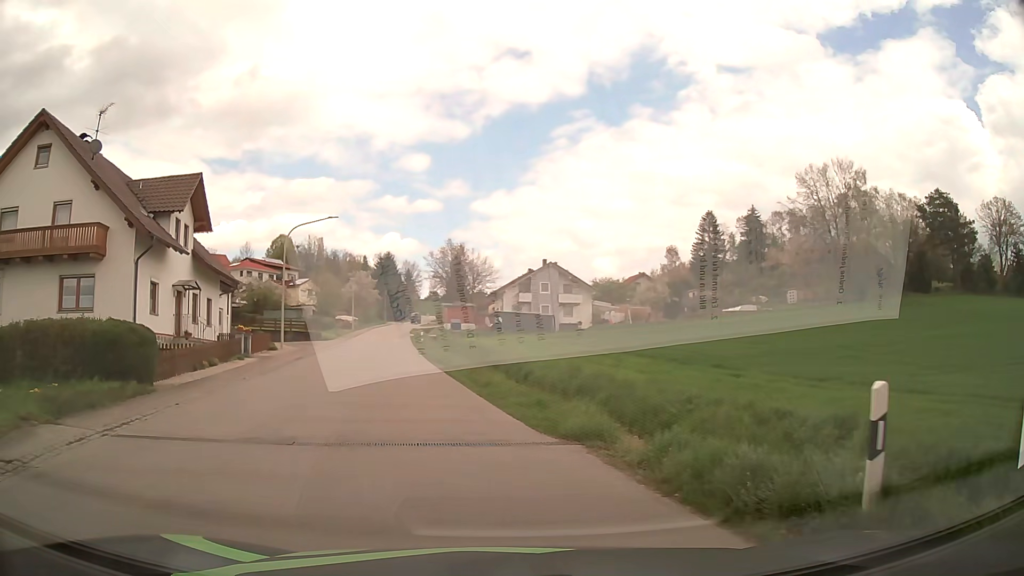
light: Day
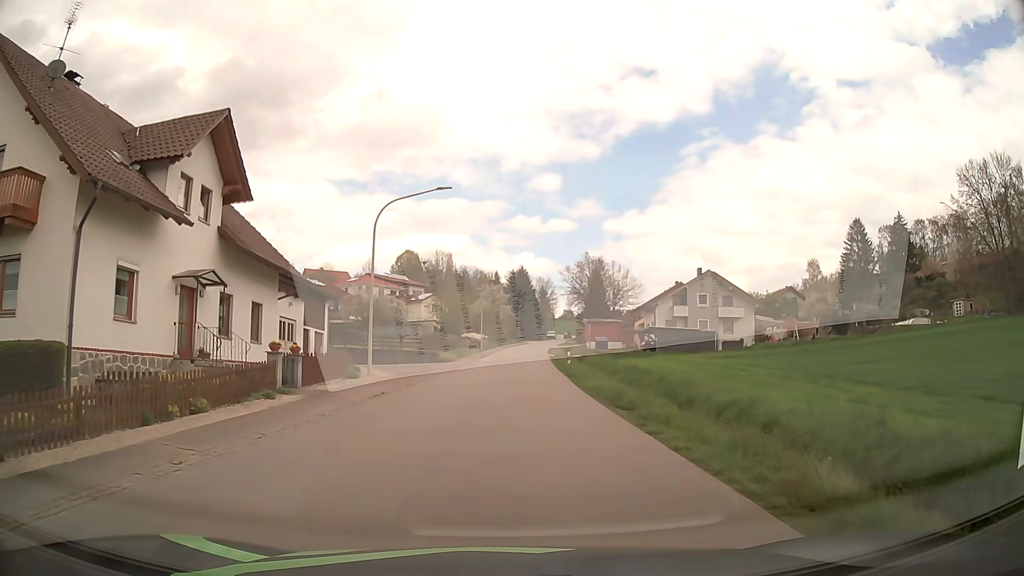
(-2.2, +11.9) m; -13°
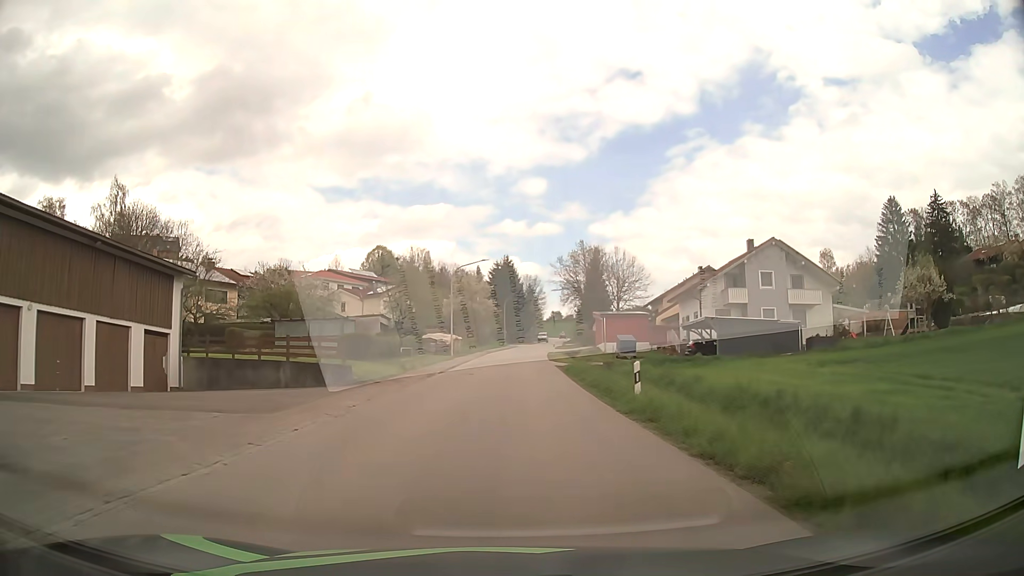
(+0.2, +23.5) m; +1°
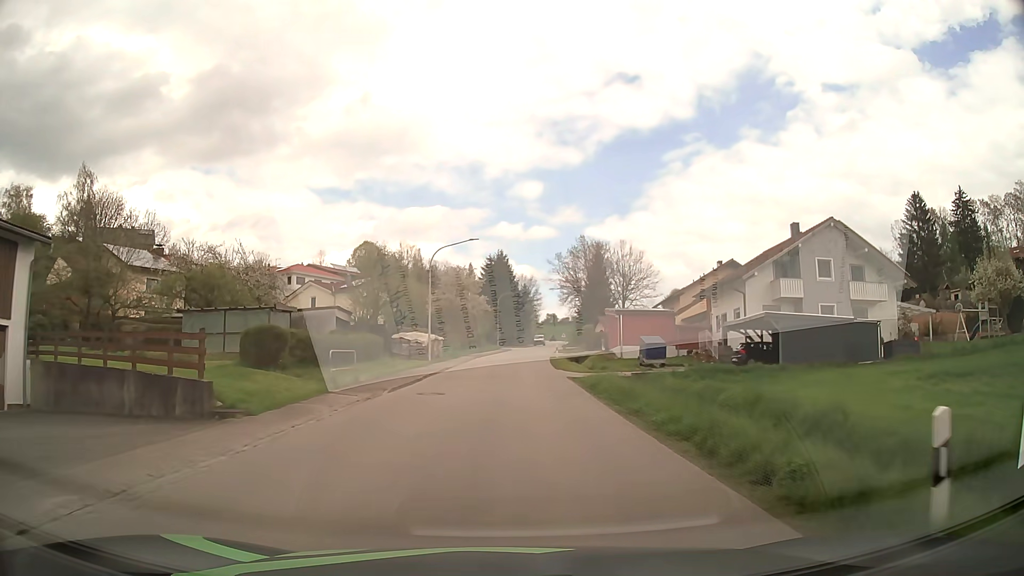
(0.0, +11.3) m; 0°
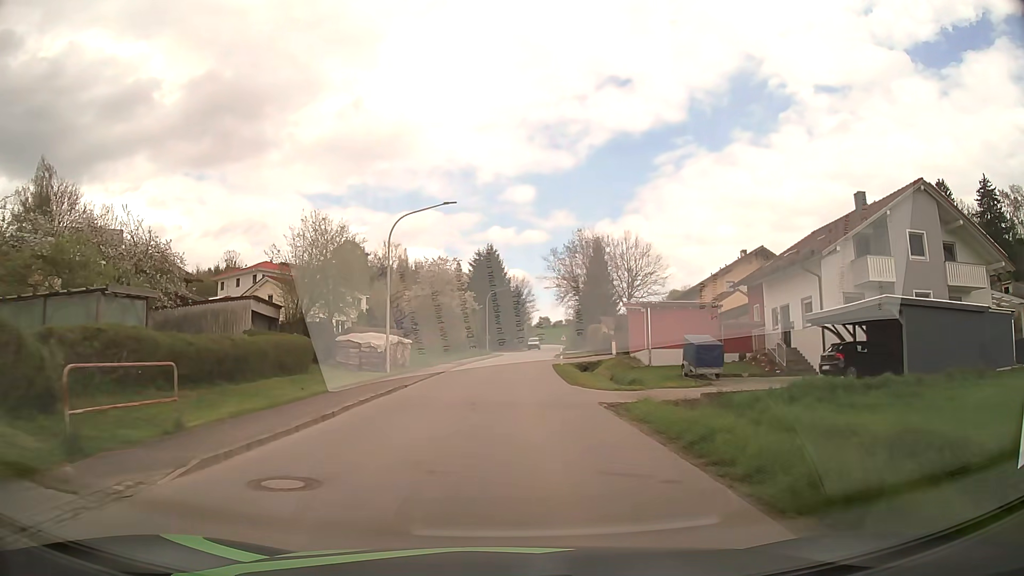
(+0.1, +11.8) m; +1°
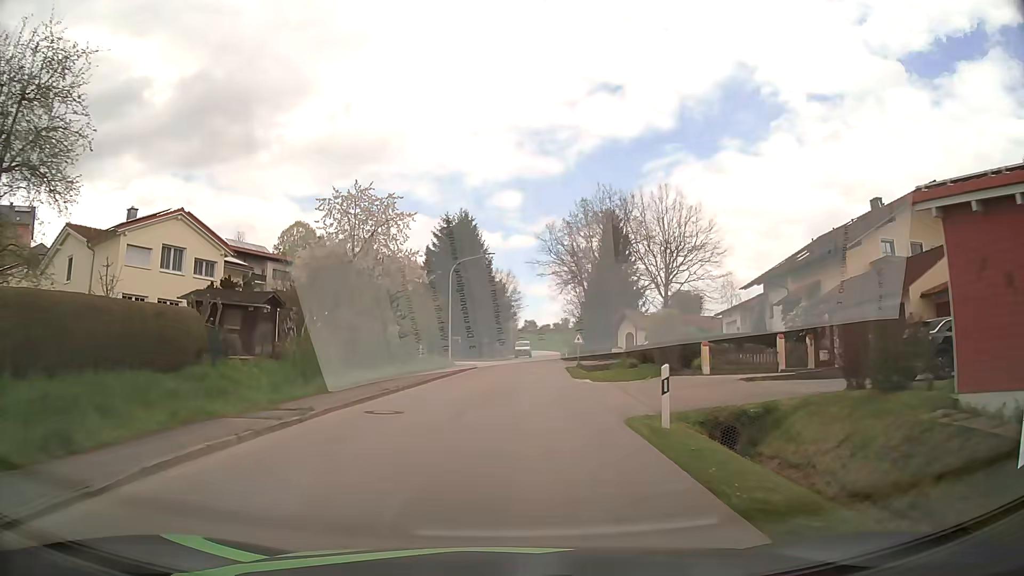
(+0.4, +30.8) m; +1°
